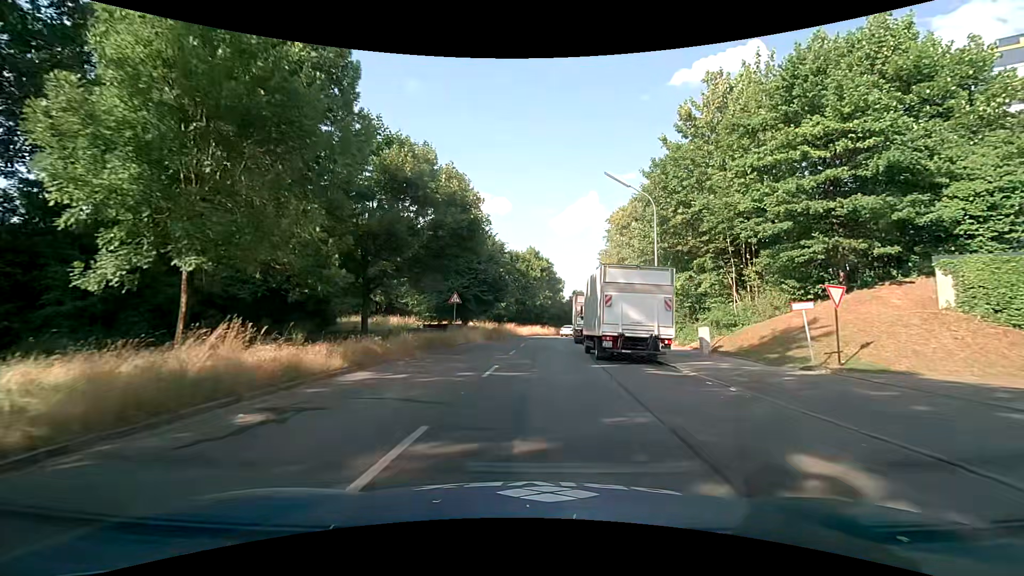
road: tertiary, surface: asphalt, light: Day
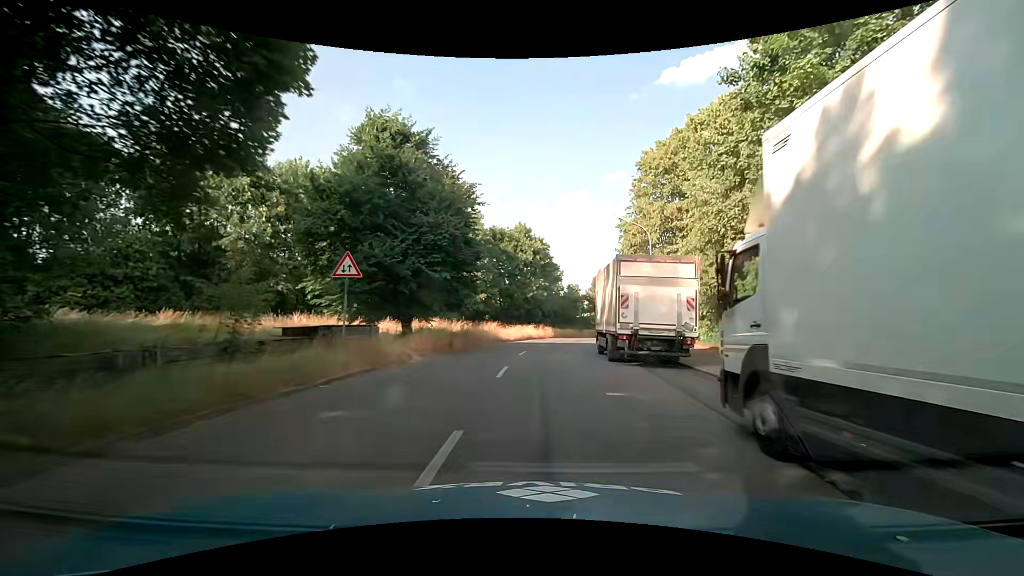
(-0.1, +18.7) m; +1°
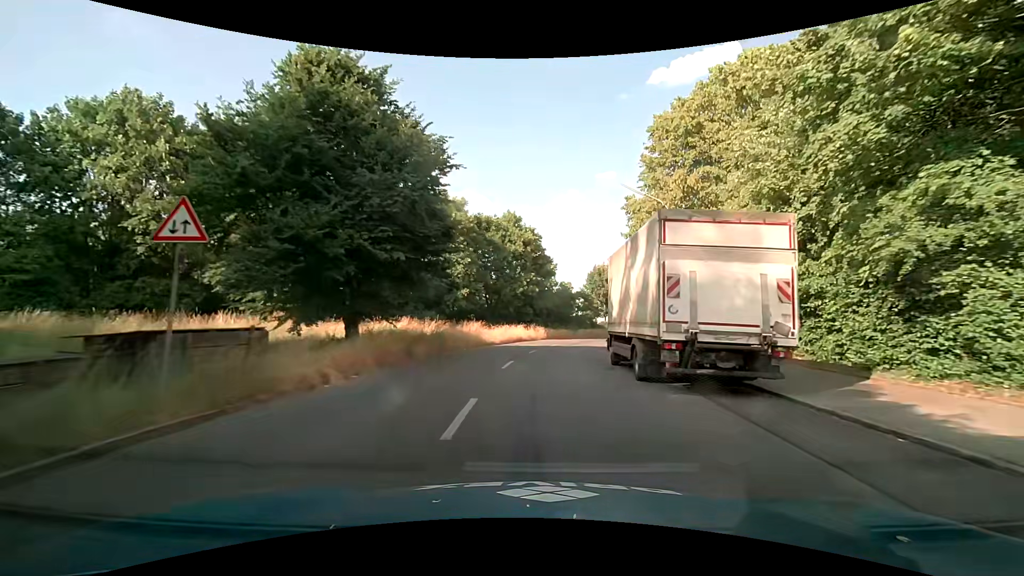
(+0.1, +6.5) m; +1°
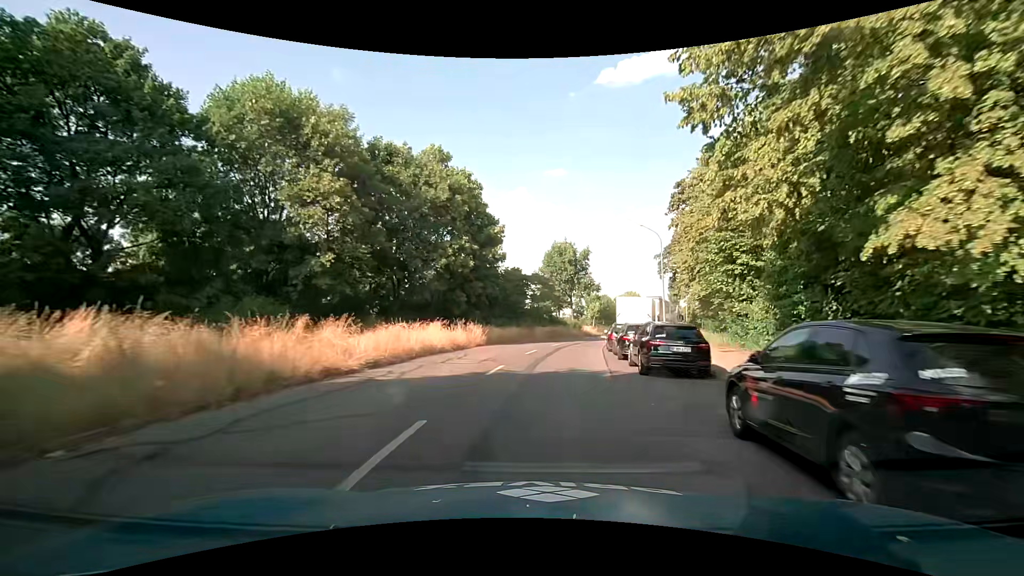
(+1.0, +19.9) m; +6°
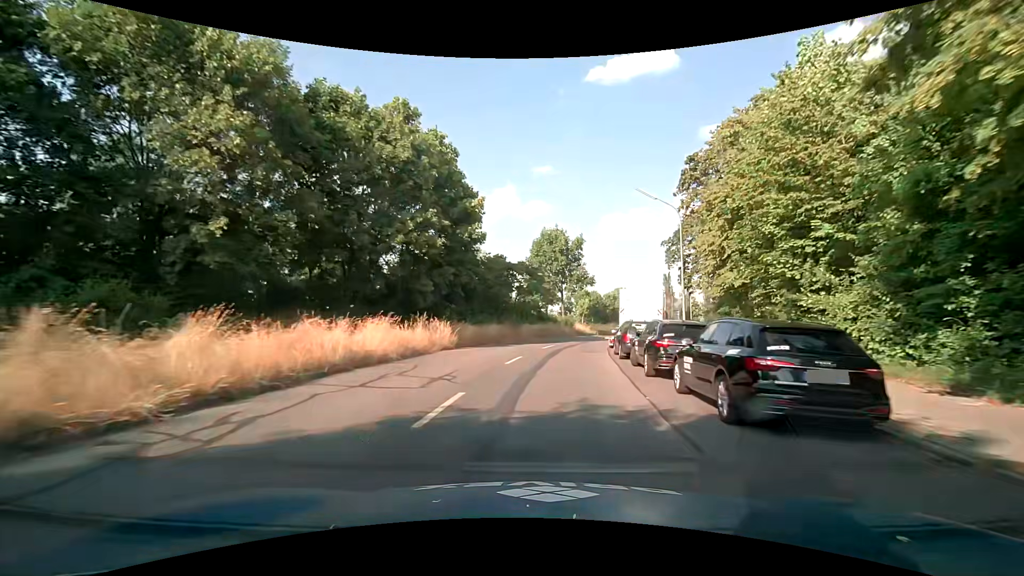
(0.0, +6.8) m; +1°
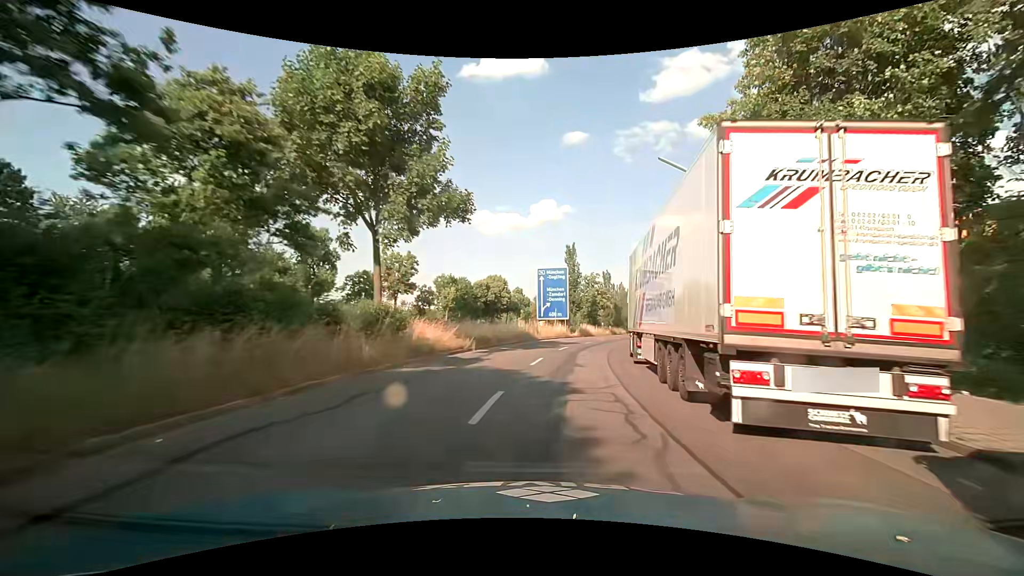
(+3.9, +35.4) m; +15°
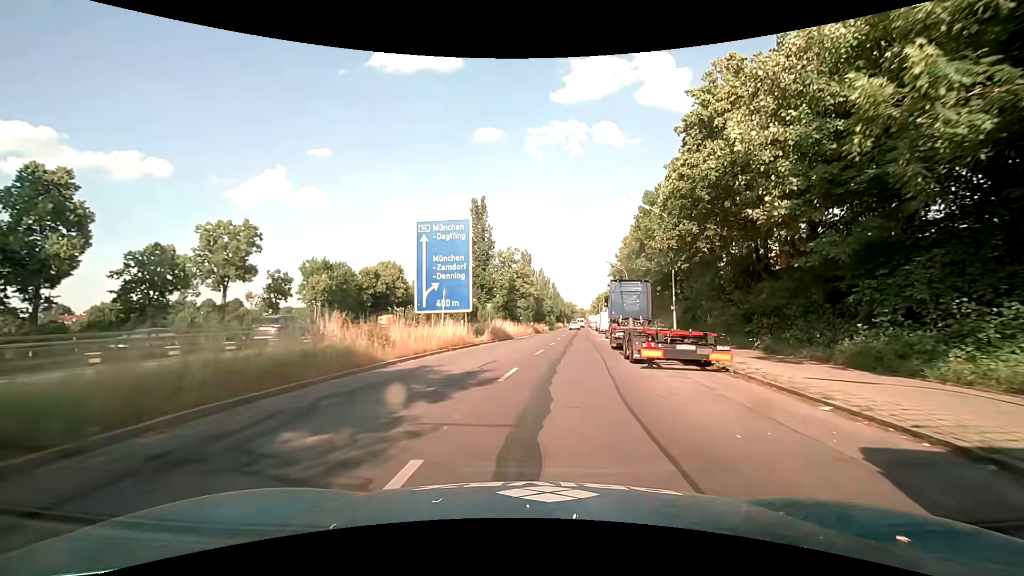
(+2.2, +22.6) m; +11°
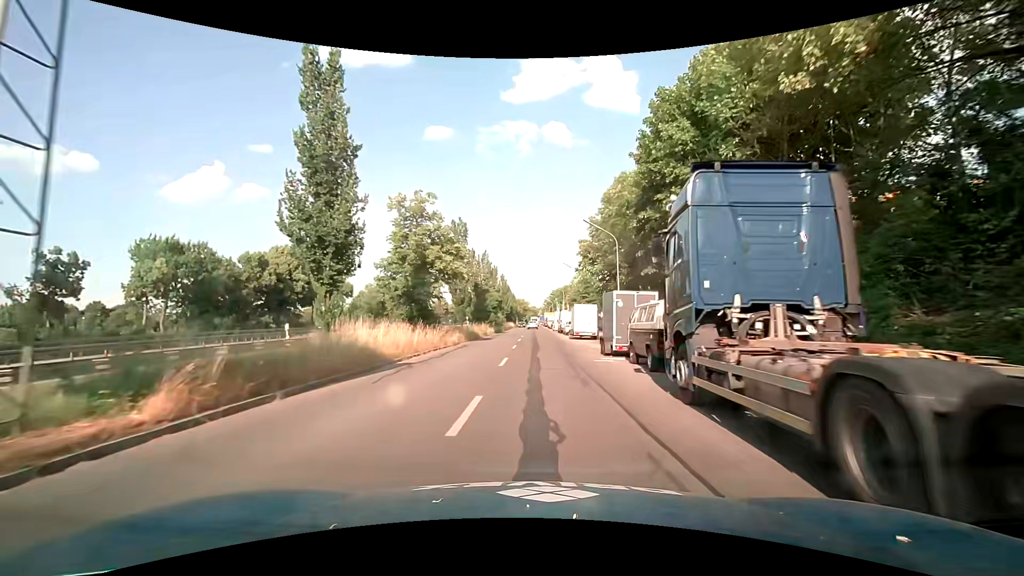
(+1.3, +22.9) m; +5°
(0, +10) (0, +20) (+1, +30) (+1, +40) (+1, +50) (+1, +60) (+1, +70) (+1, +80) (+1, +90) (+1, +100) m
